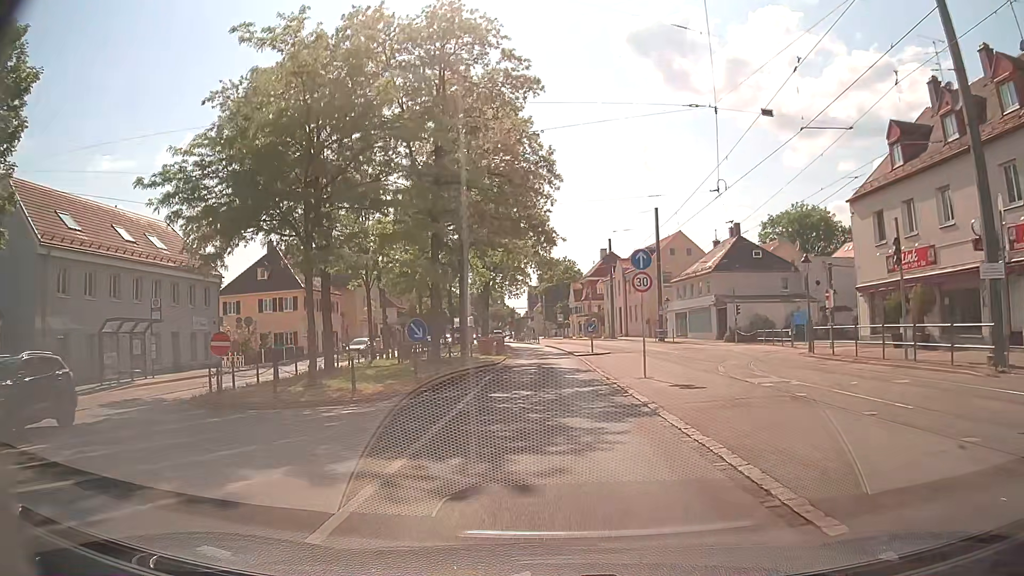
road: tertiary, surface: asphalt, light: Day
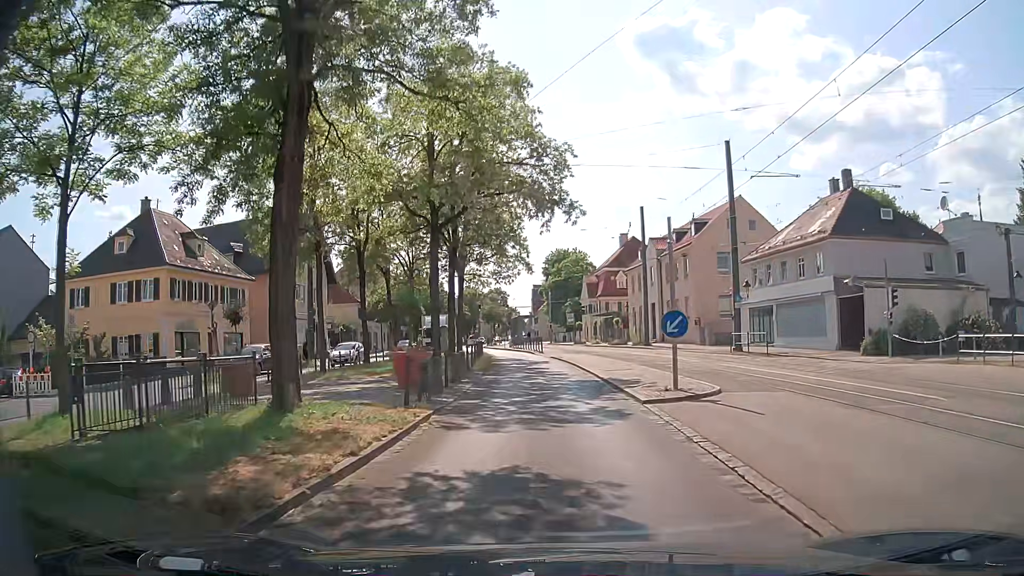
(0.0, +23.1) m; 0°
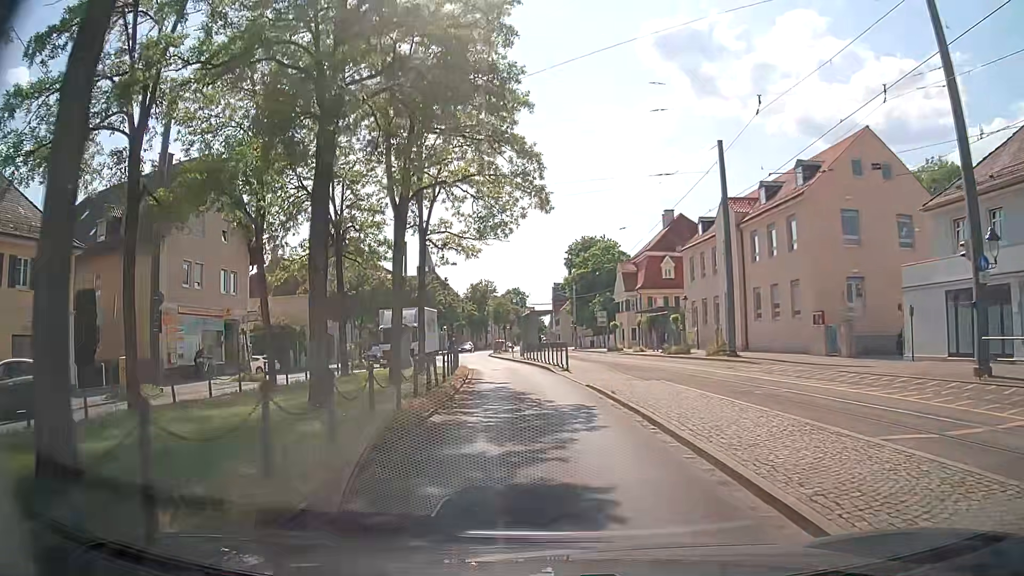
(-0.3, +21.3) m; -1°
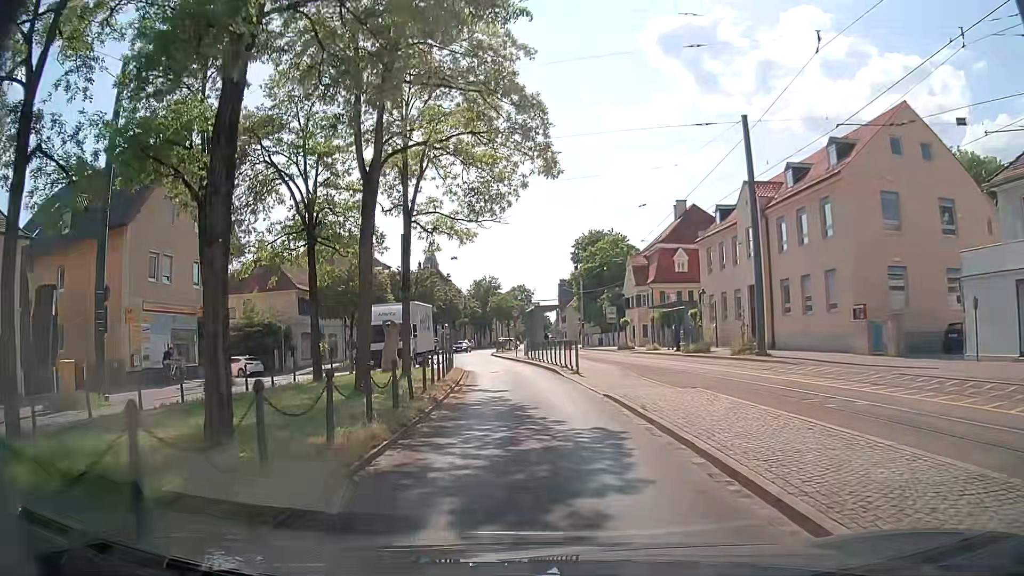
(-0.1, +4.0) m; -1°
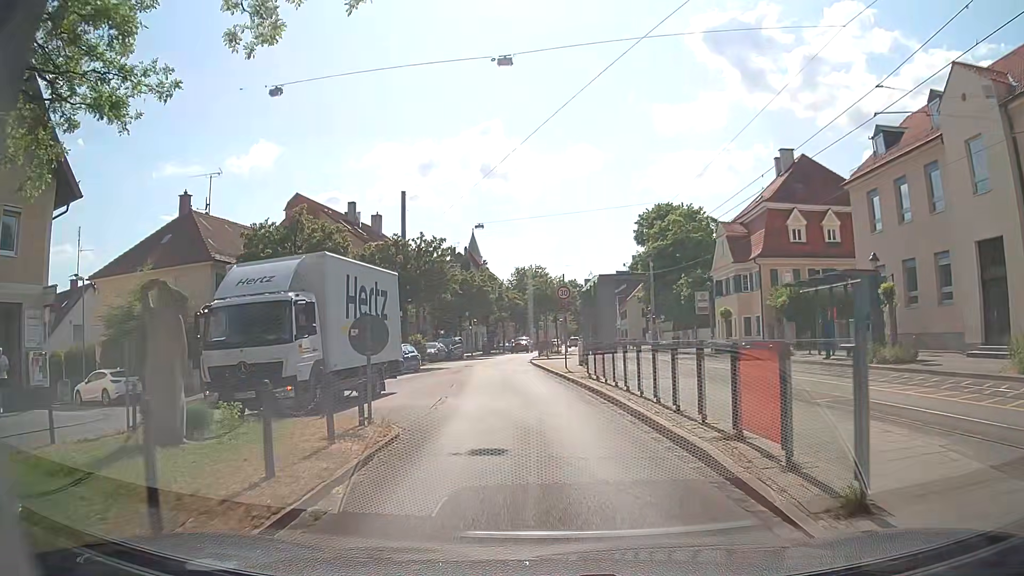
(-0.7, +20.0) m; -4°
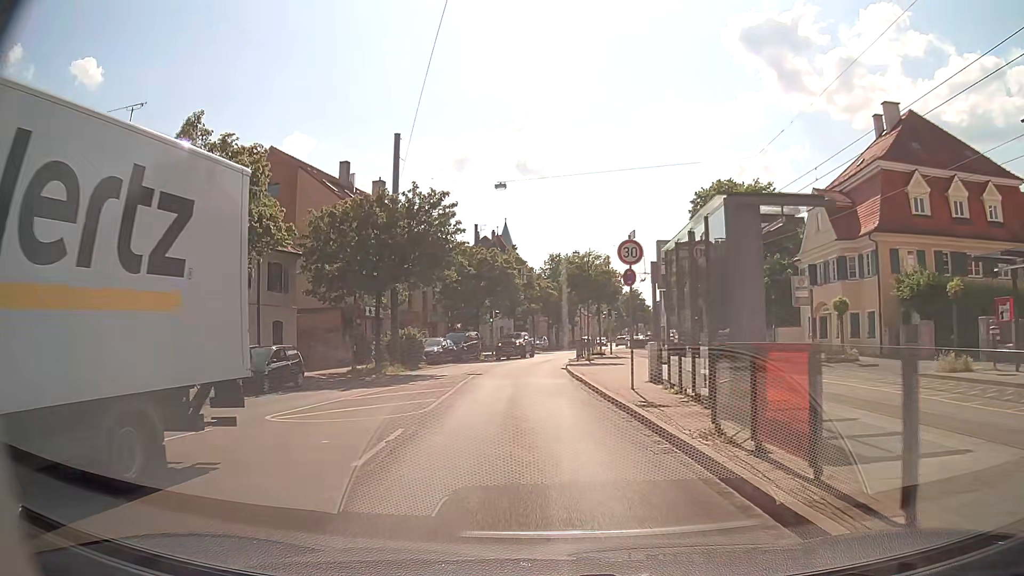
(-0.5, +12.7) m; -4°
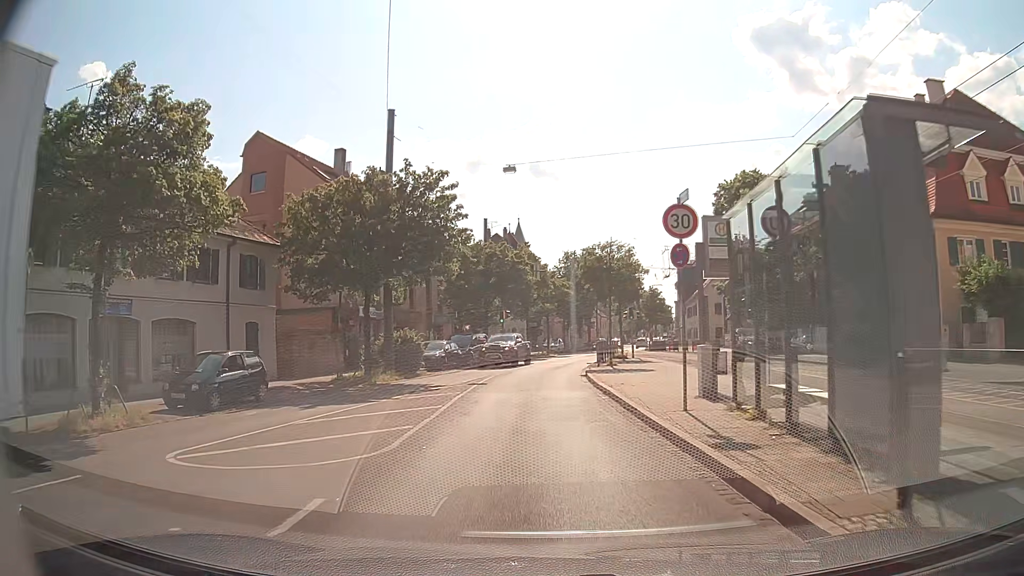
(0.0, +4.4) m; 0°
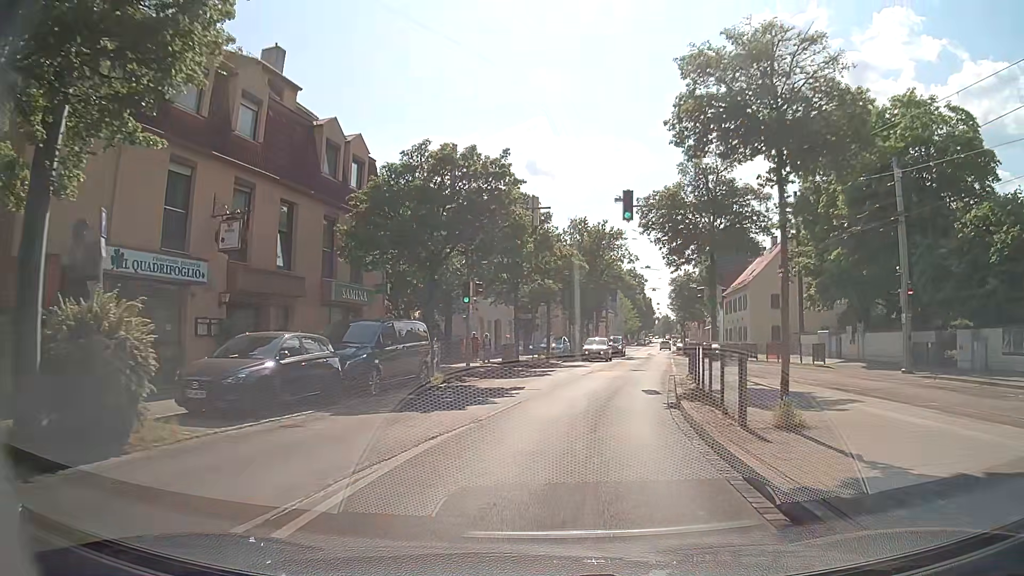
(-0.6, +22.2) m; -1°
(0, +10) (+2, +20) (+4, +30) (+6, +39) (+8, +49) (+10, +59) (+12, +69) (+13, +79) (+15, +89) (+17, +98) m
